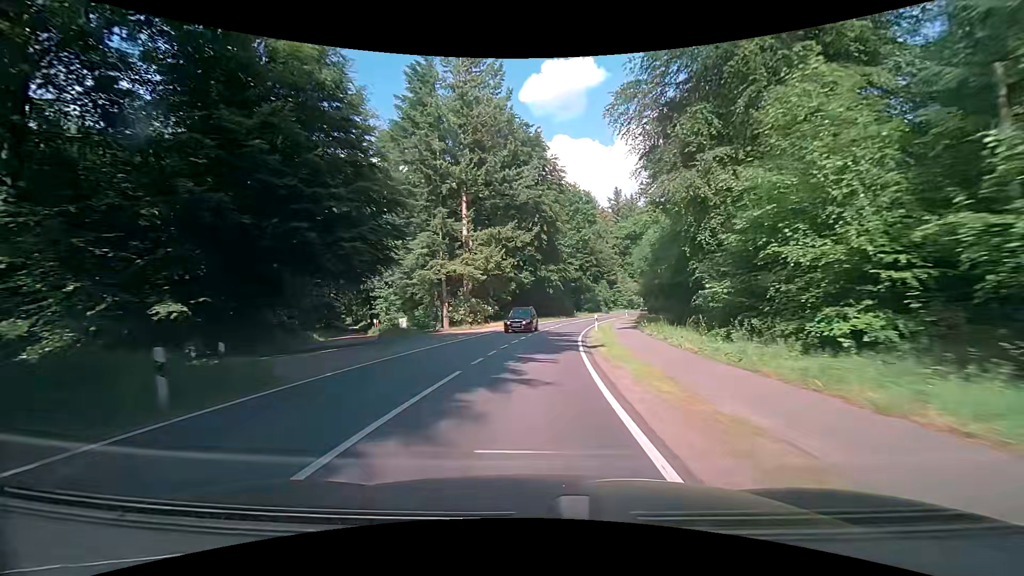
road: secondary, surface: asphalt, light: Day
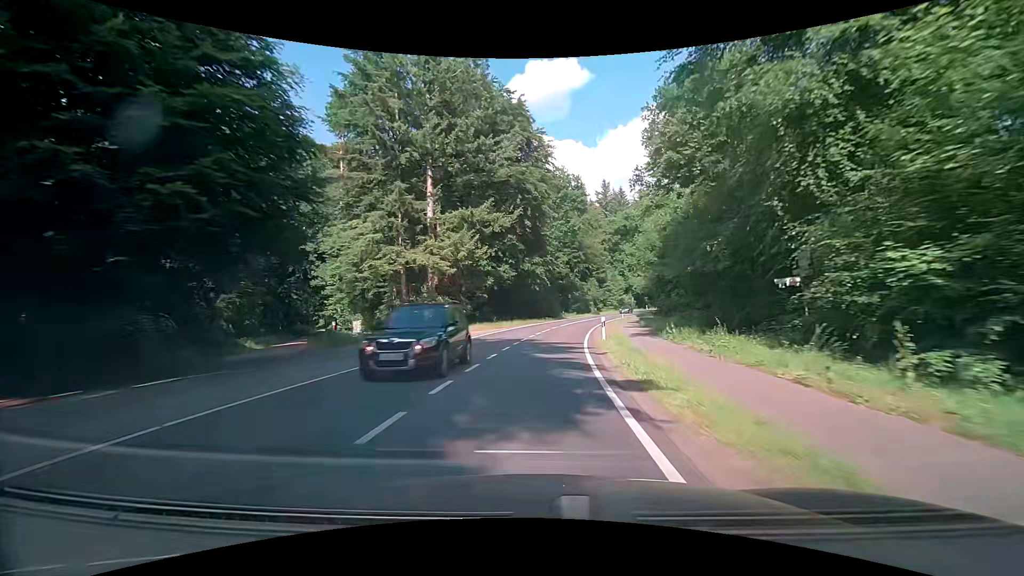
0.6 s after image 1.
(+0.3, +10.5) m; +2°
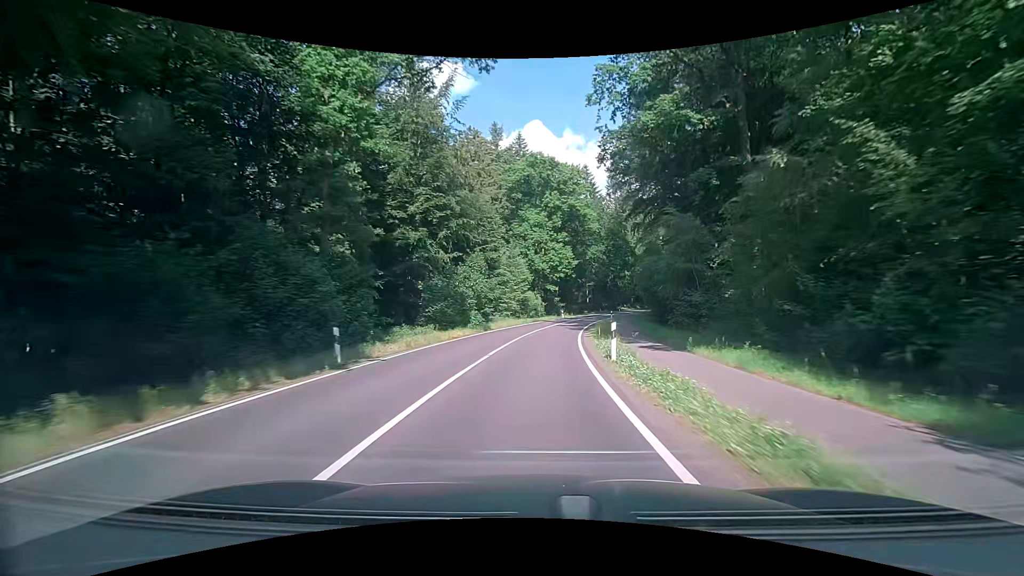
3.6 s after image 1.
(+5.9, +52.0) m; +14°
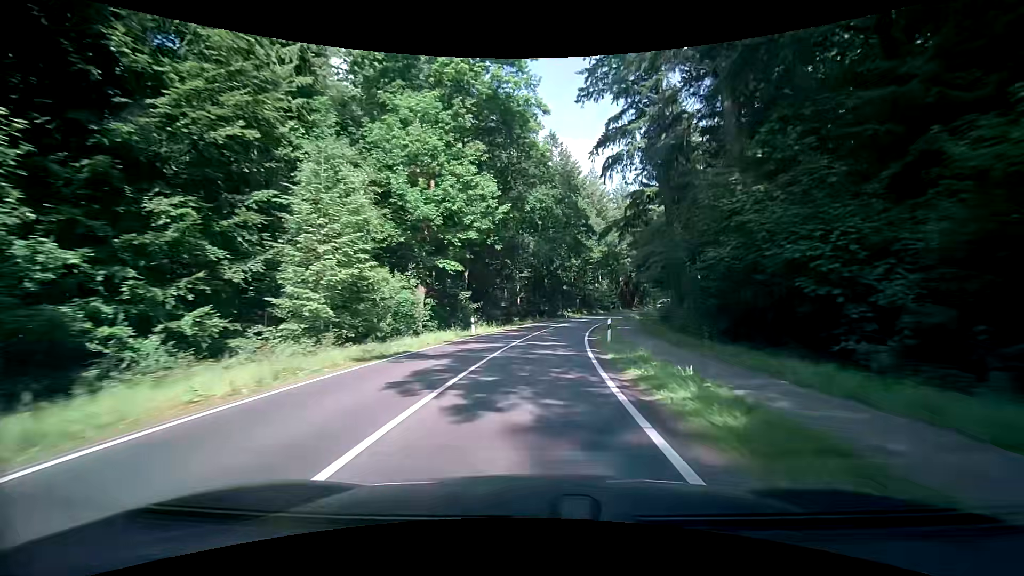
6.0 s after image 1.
(+2.5, +41.4) m; +8°
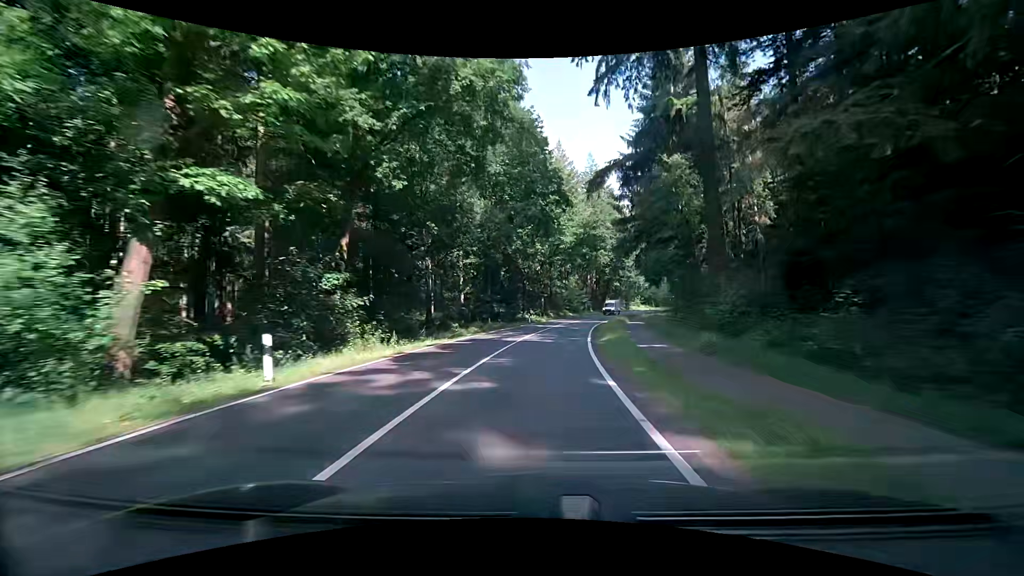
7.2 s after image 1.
(+0.7, +20.6) m; +4°
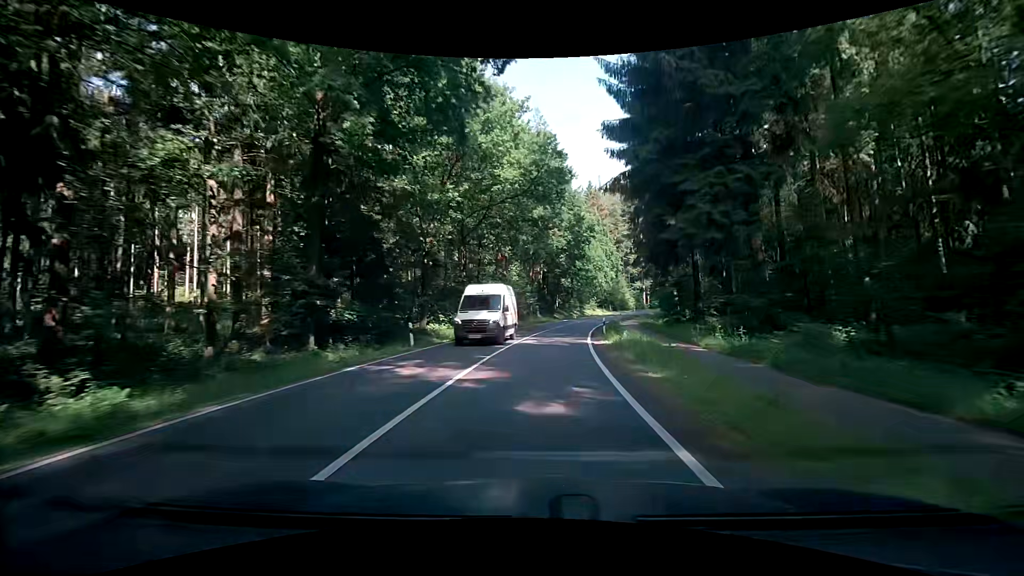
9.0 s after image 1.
(+2.1, +30.5) m; +7°
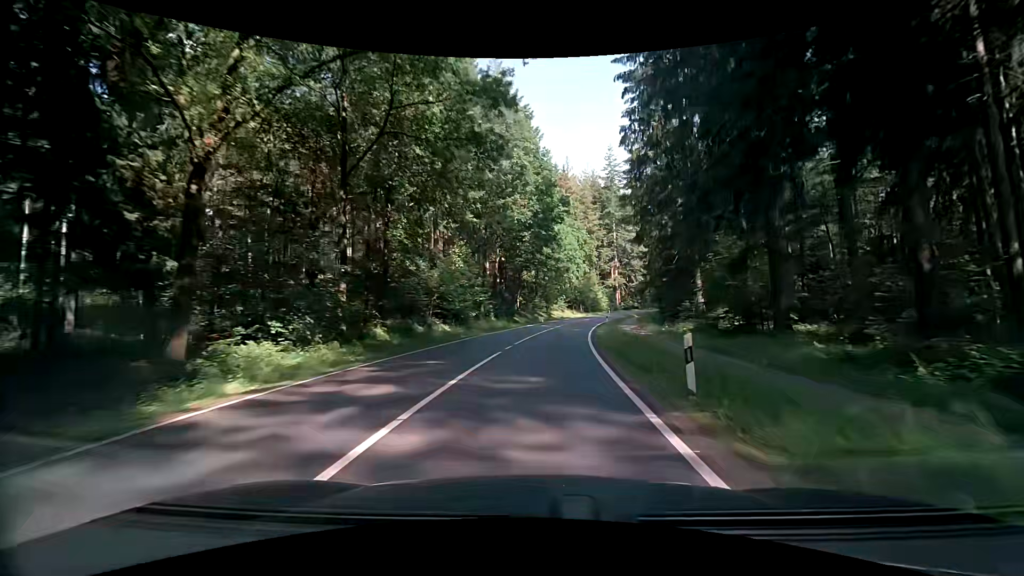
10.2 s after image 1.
(+0.8, +20.1) m; +5°
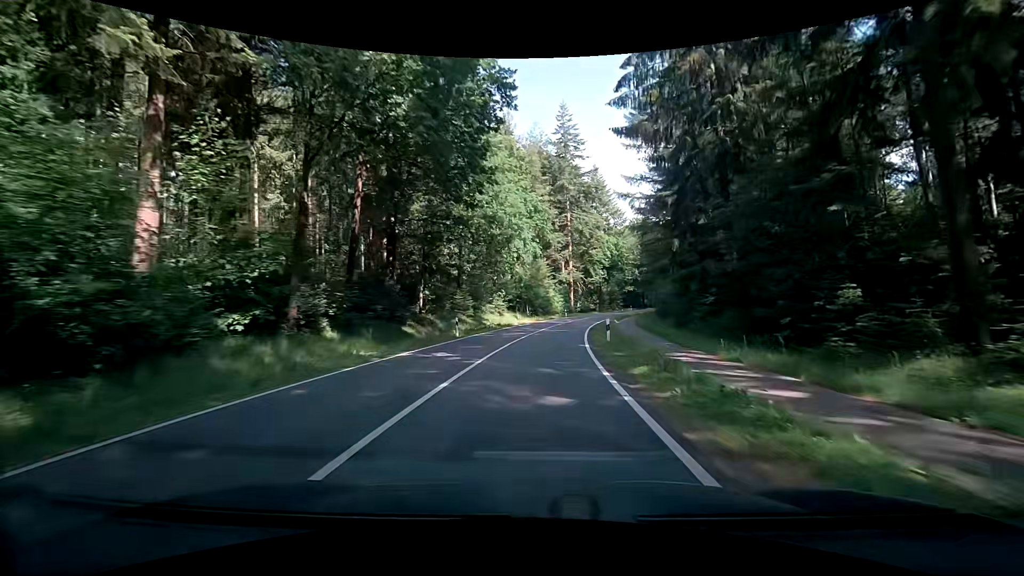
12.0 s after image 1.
(+1.7, +29.9) m; +7°
